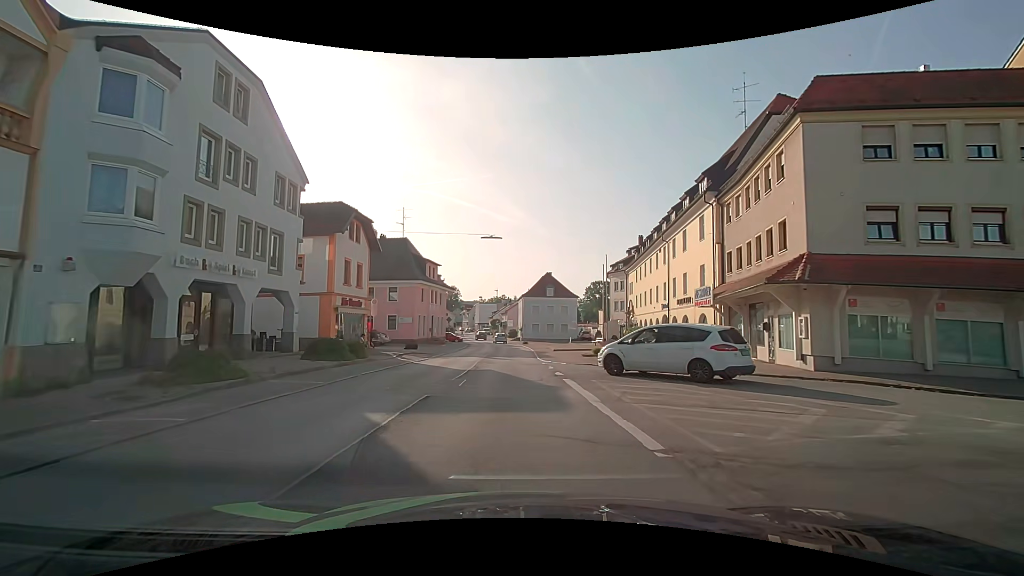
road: secondary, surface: asphalt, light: Day
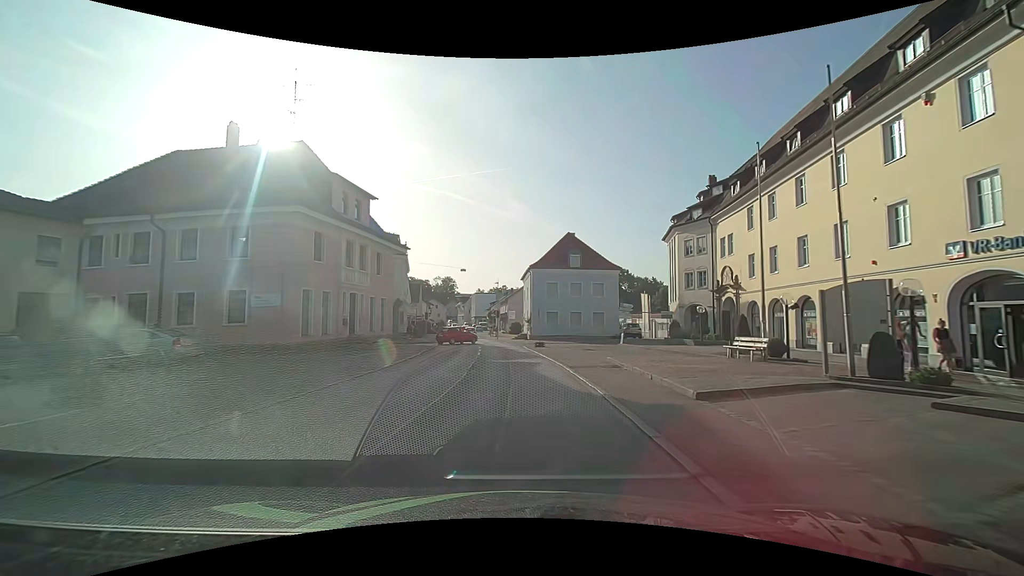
(-0.3, +31.5) m; 0°
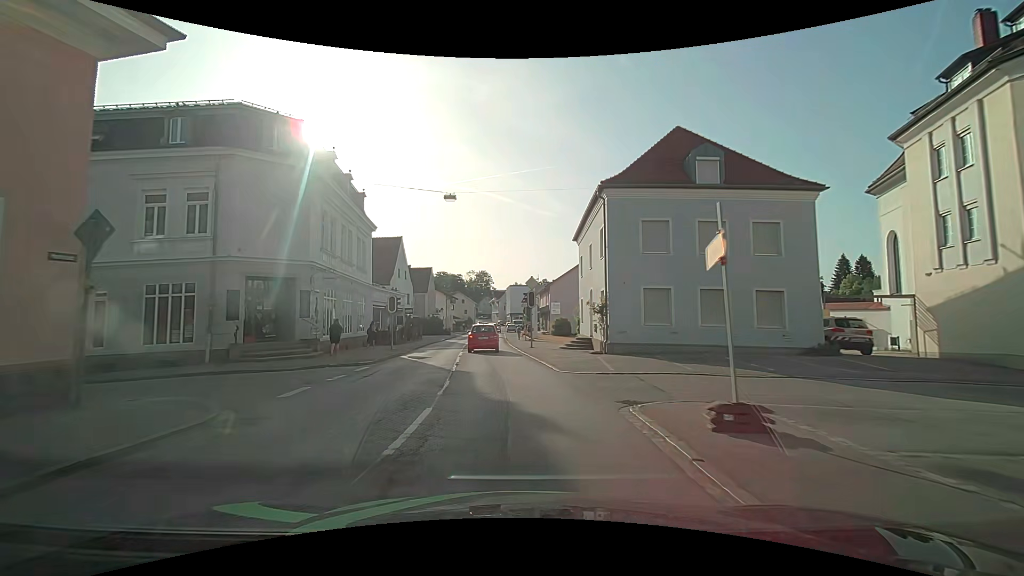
(-0.6, +29.0) m; -4°
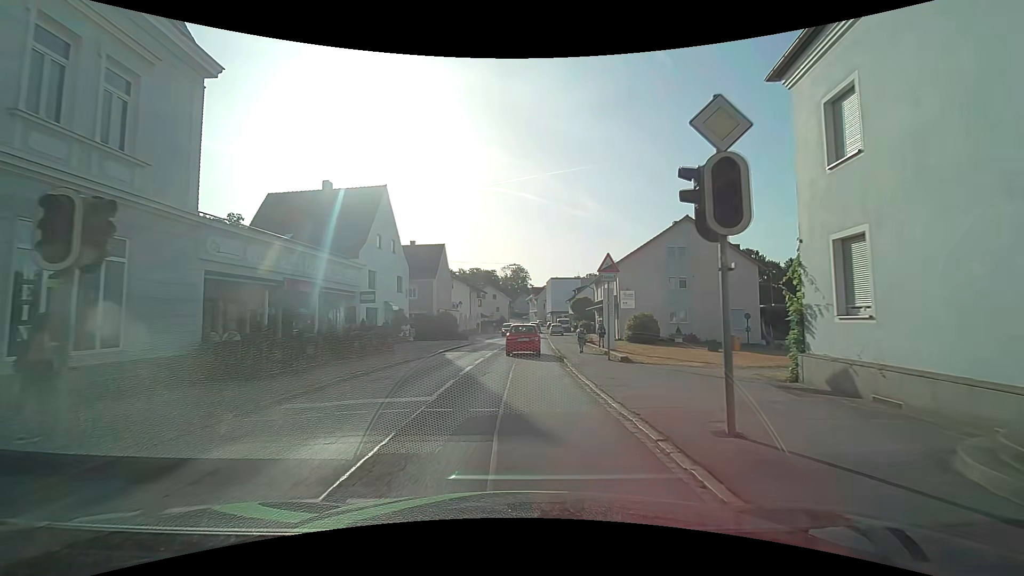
(-1.3, +23.5) m; -4°
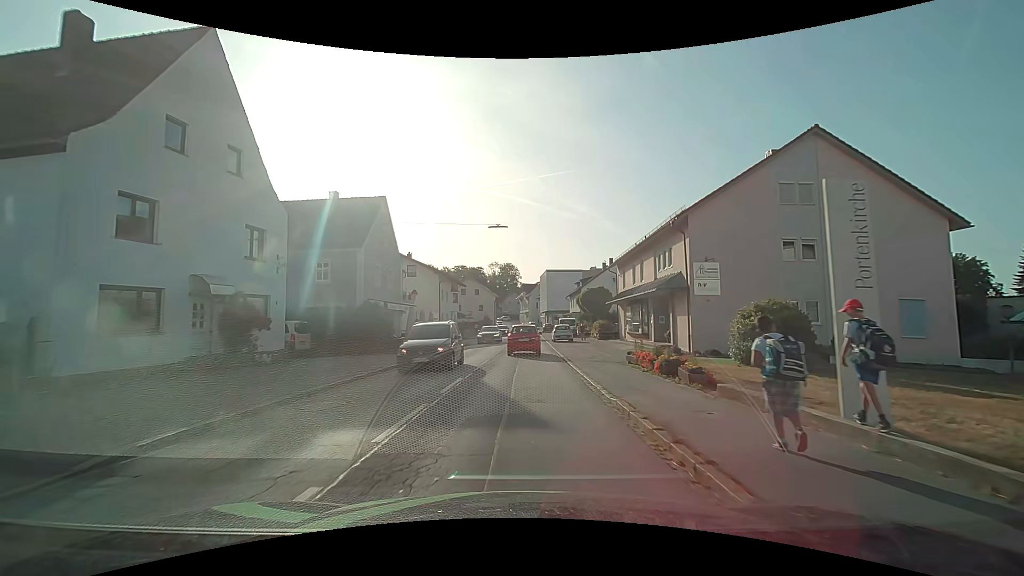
(-0.2, +21.6) m; 0°
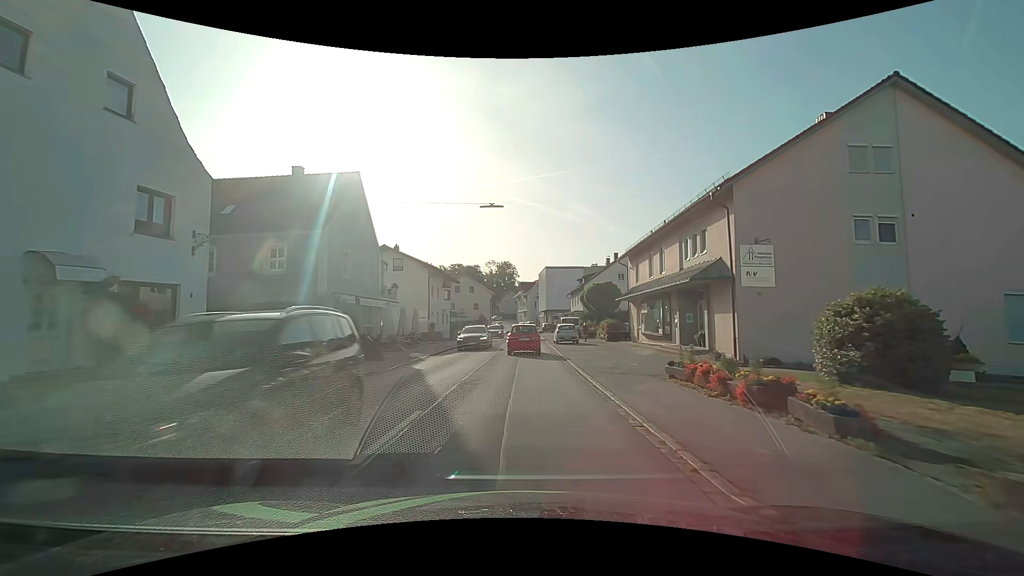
(0.0, +5.5) m; +1°
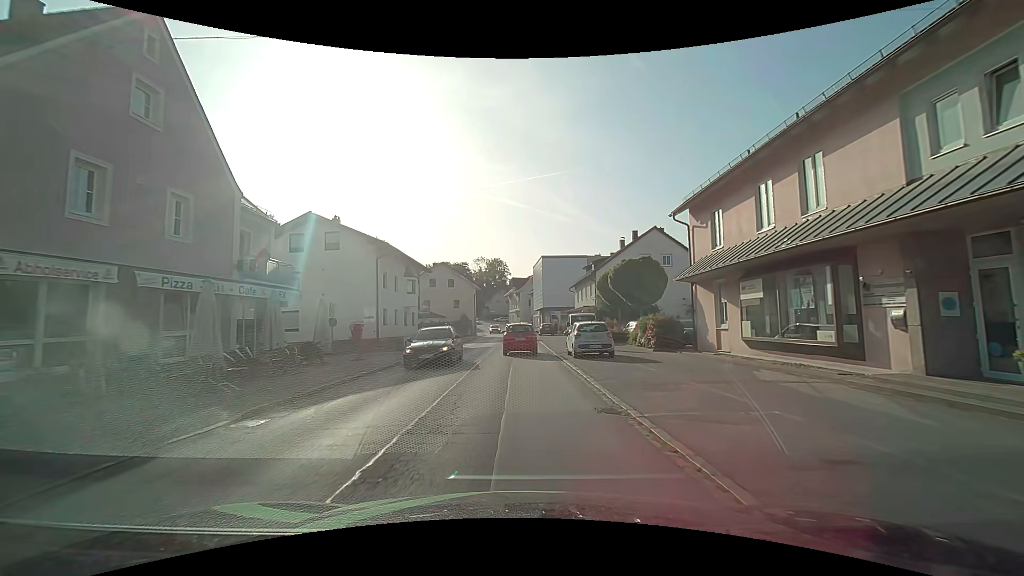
(+0.2, +16.2) m; +1°
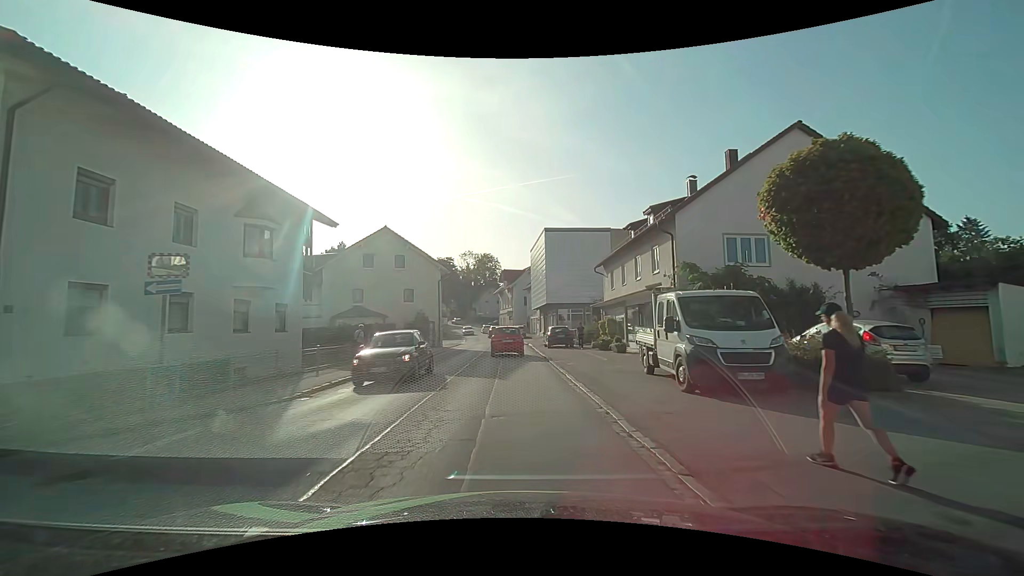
(+0.3, +25.7) m; +1°
(0, +10) (0, +20) (0, +30) (0, +40) (-1, +50) (-1, +60) (-2, +70) (-4, +80) (-5, +90) (-7, +100) m
